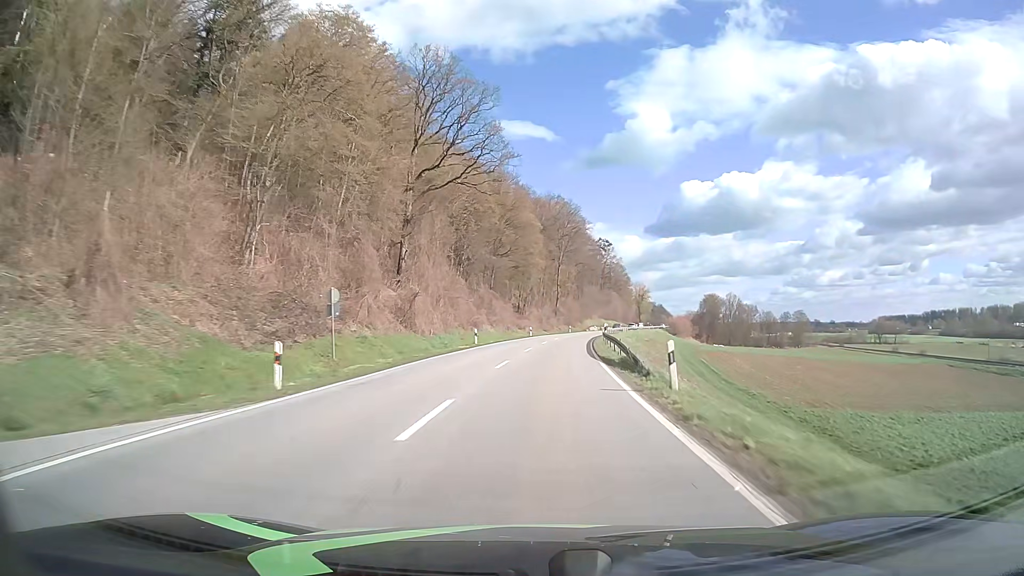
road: secondary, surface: asphalt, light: Day
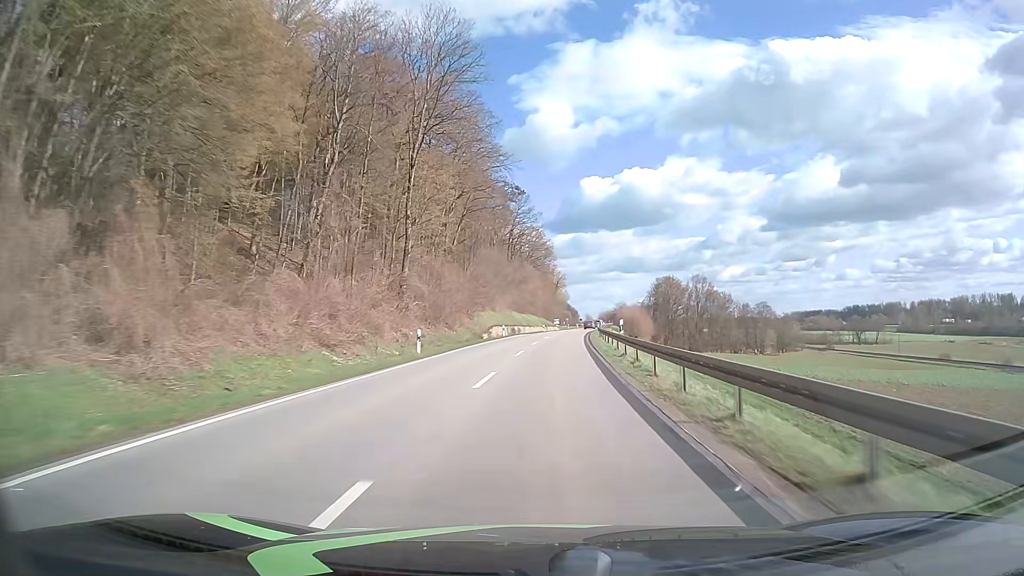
(+6.5, +78.5) m; +9°
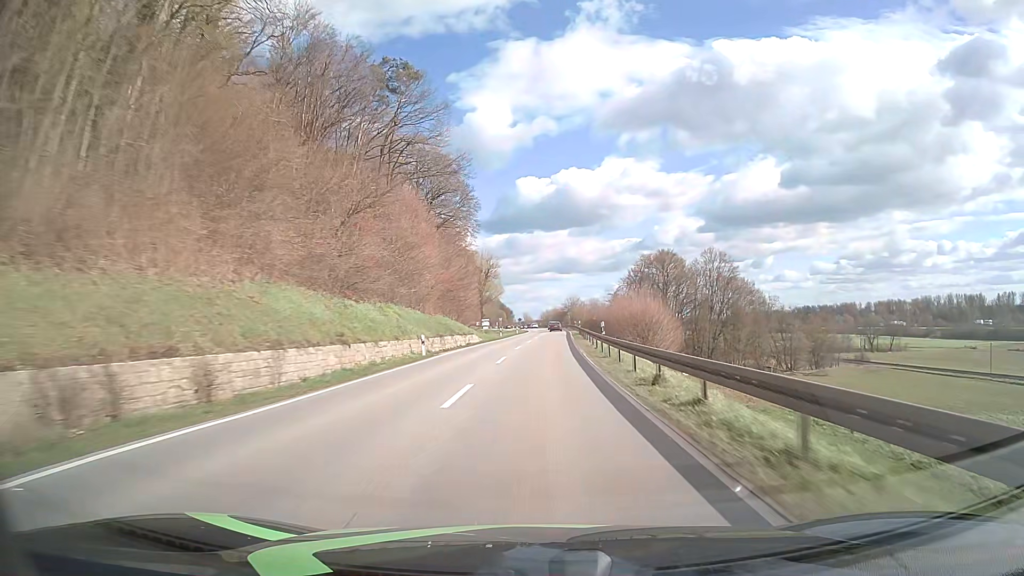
(+3.3, +63.3) m; +6°
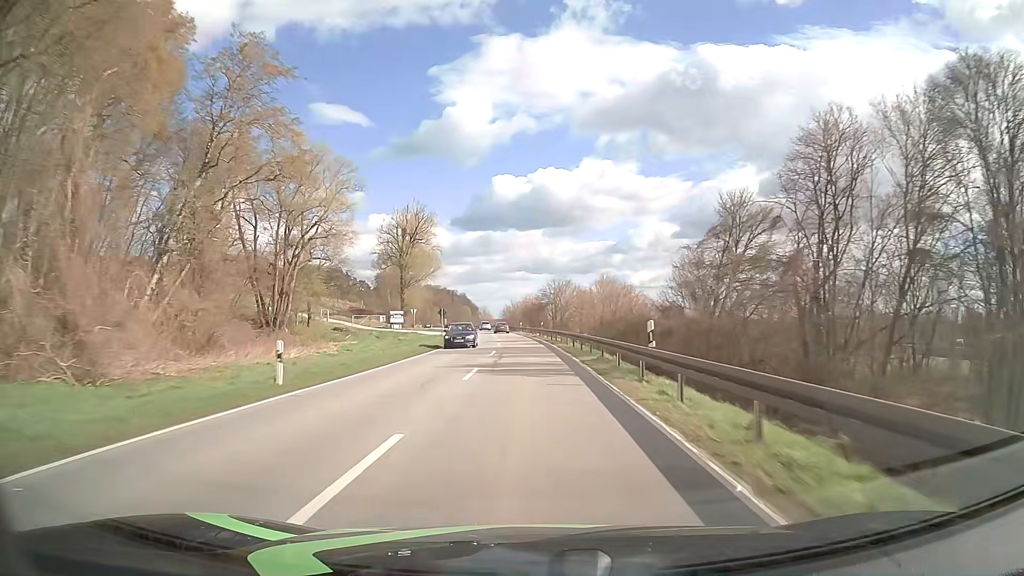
(+2.6, +79.3) m; +3°
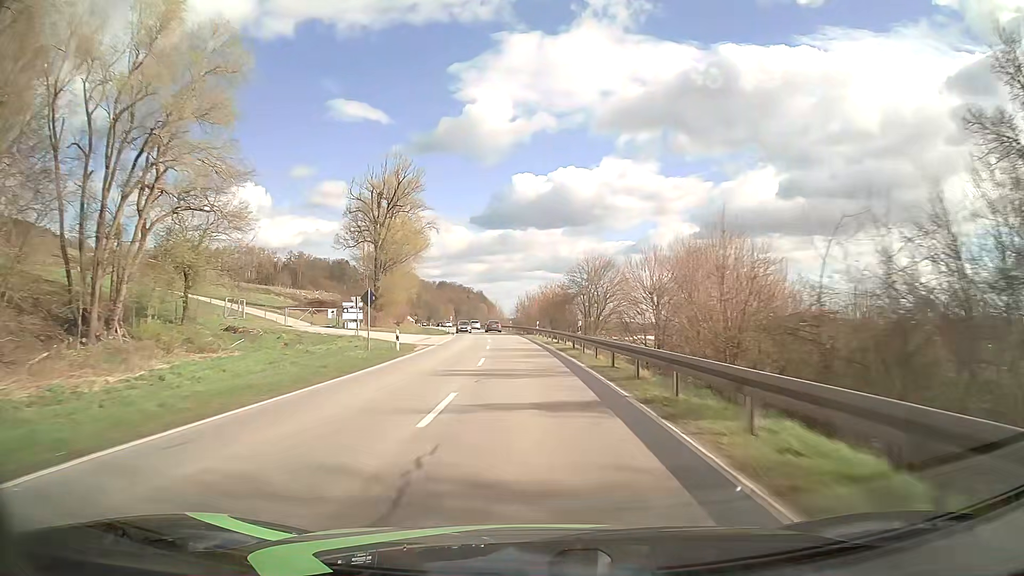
(-0.5, +31.7) m; -1°
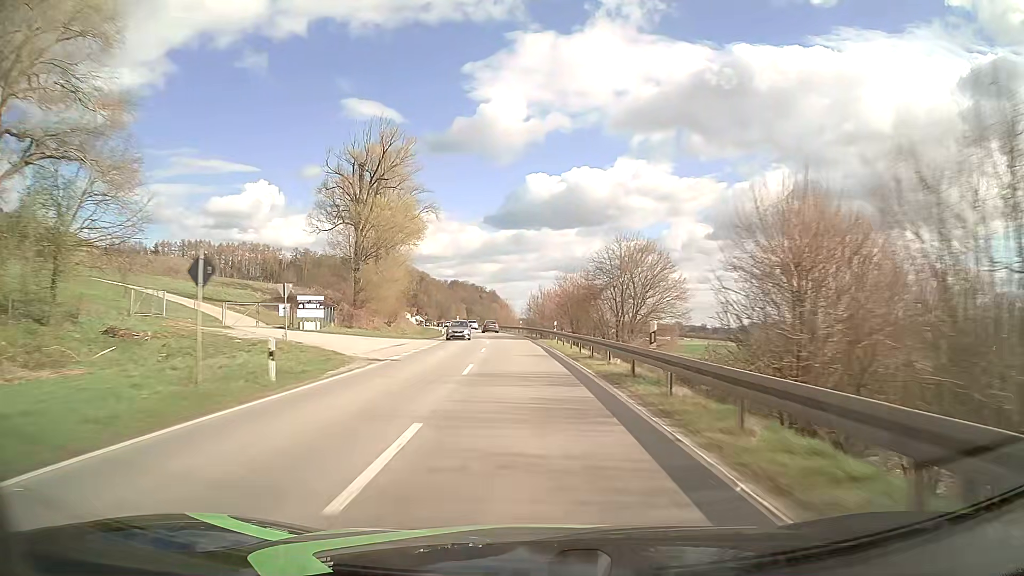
(-0.2, +15.8) m; -1°
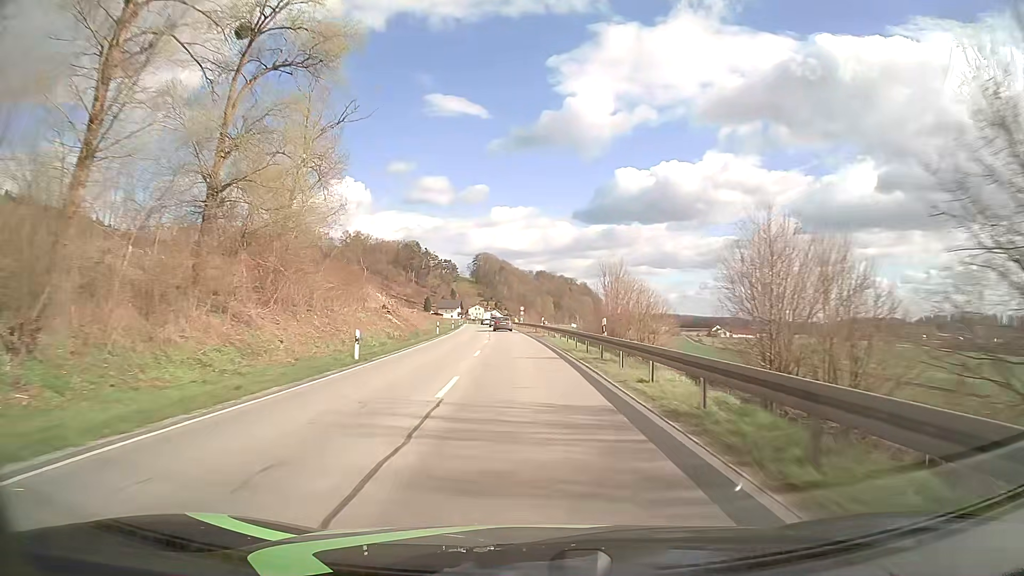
(-5.0, +77.7) m; -8°
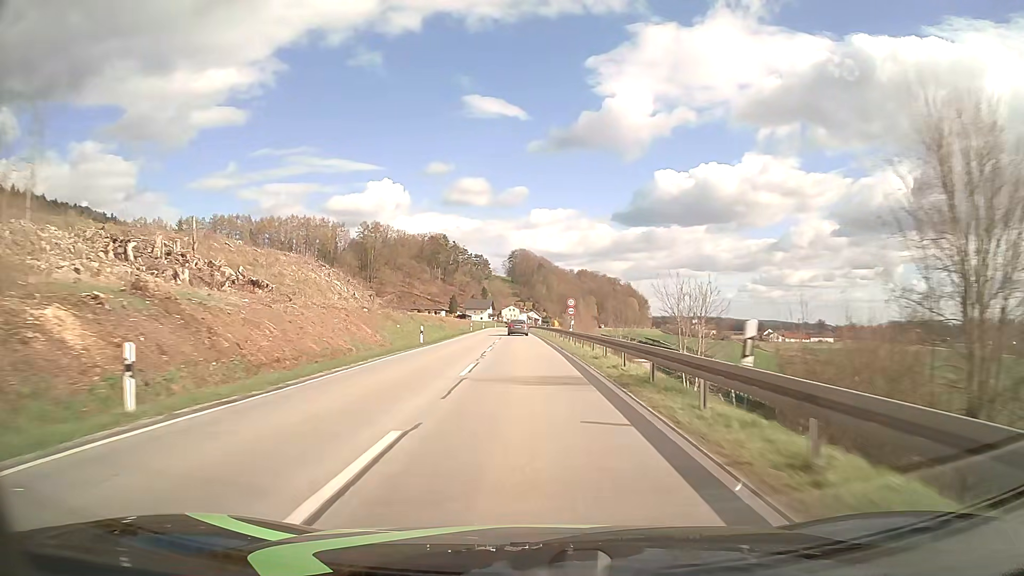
(-1.3, +44.0) m; -3°
(0, +10) (0, +20) (0, +30) (-1, +40) (-1, +50) (-1, +60) (-2, +70) (-2, +80) (-3, +90) (-3, +100) m
